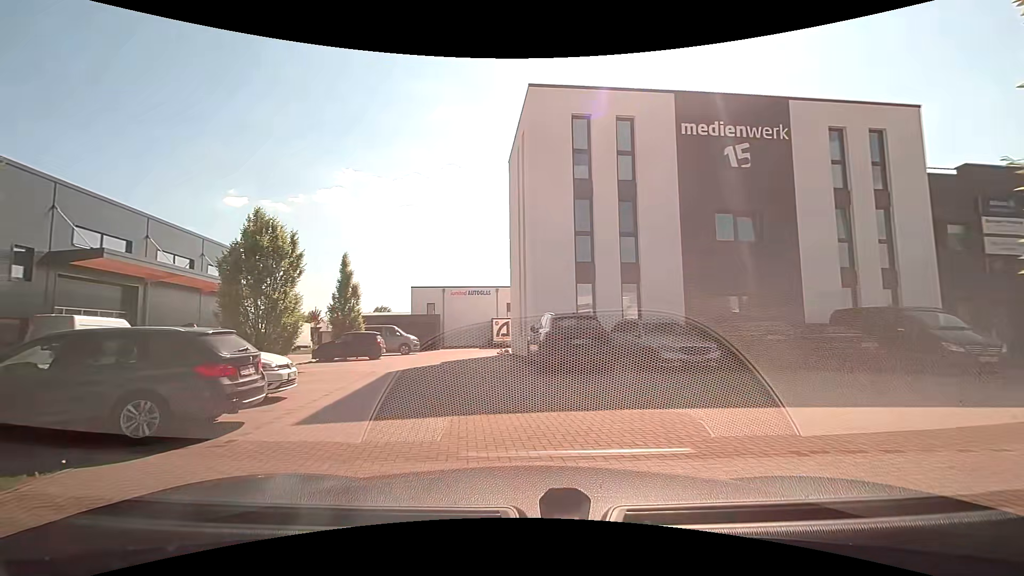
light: Day
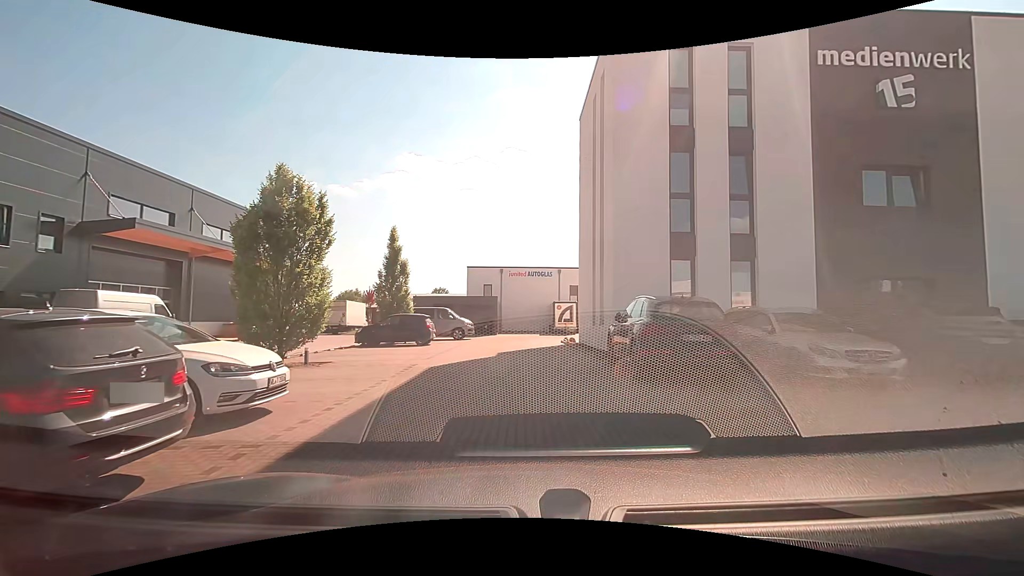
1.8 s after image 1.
(-0.4, +3.7) m; -6°
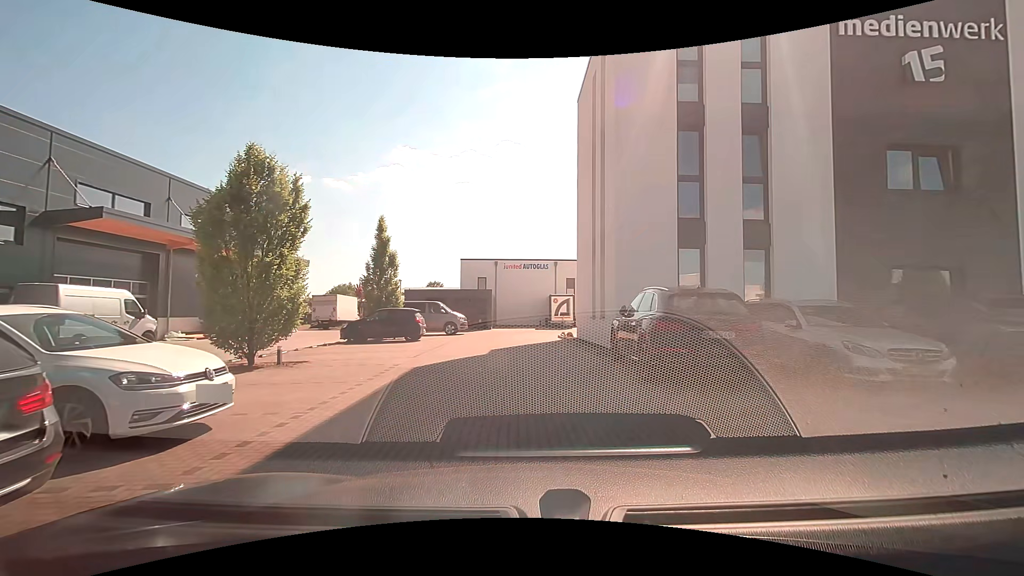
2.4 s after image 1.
(0.0, +1.2) m; 0°
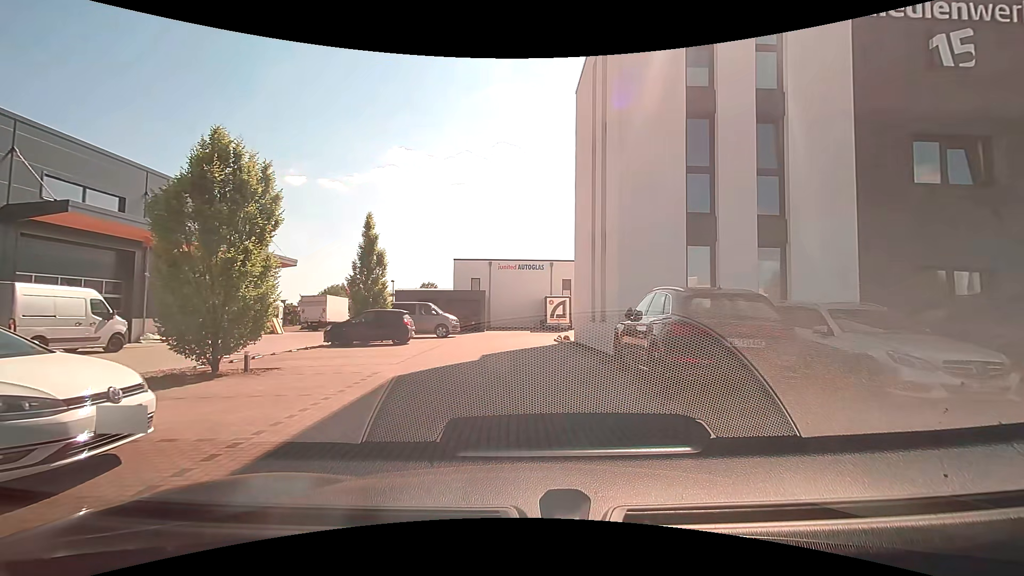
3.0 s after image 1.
(0.0, +1.2) m; 0°
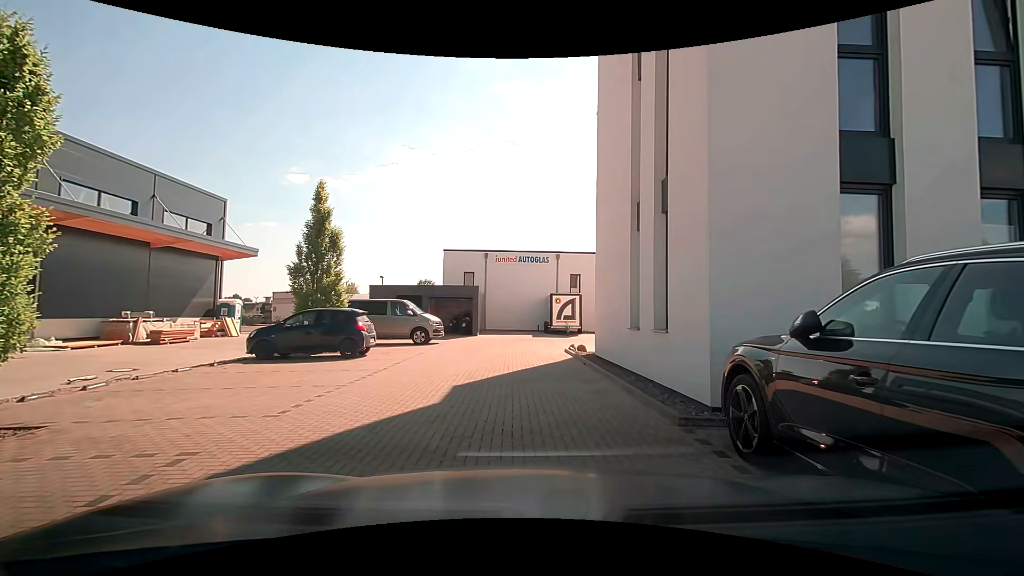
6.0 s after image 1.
(0.0, +5.9) m; +1°
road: service
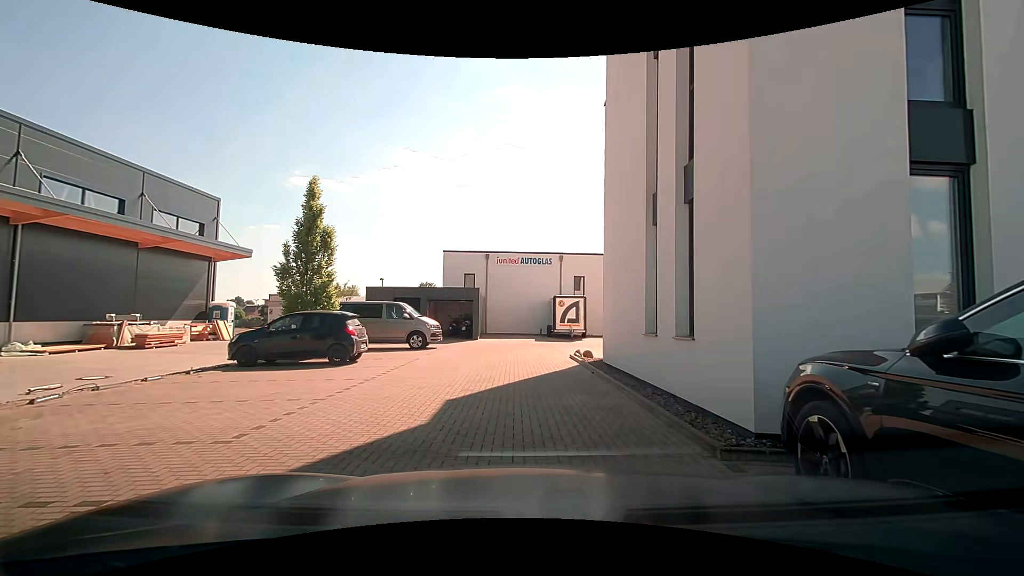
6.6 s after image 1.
(0.0, +1.1) m; +1°
